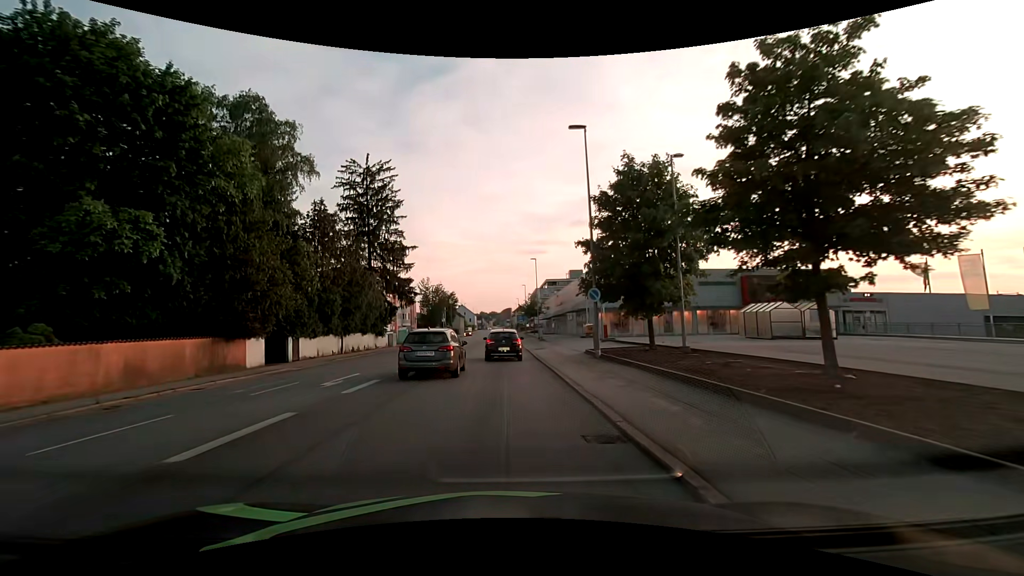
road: tertiary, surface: asphalt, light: Day
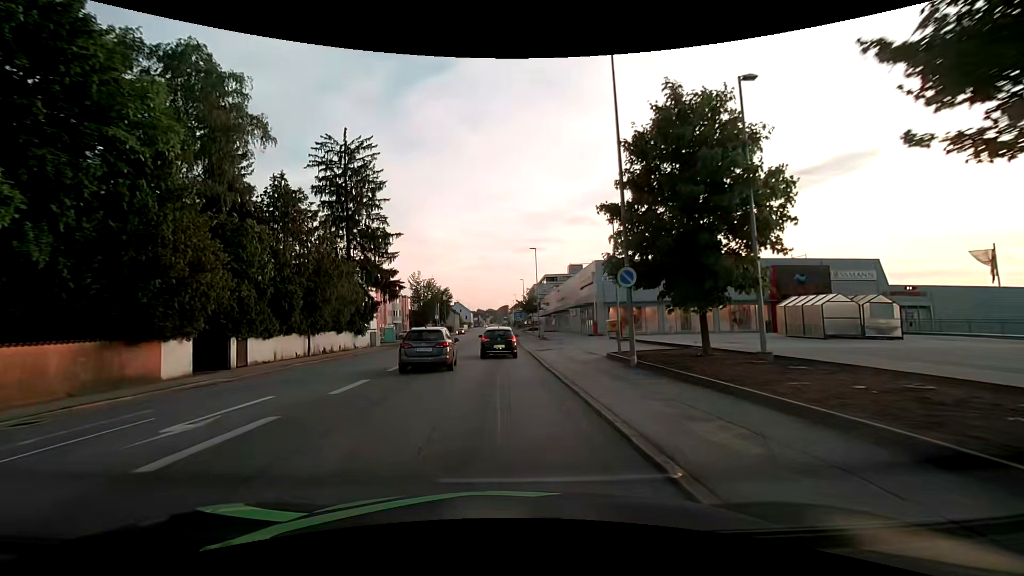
(0.0, +6.4) m; +1°
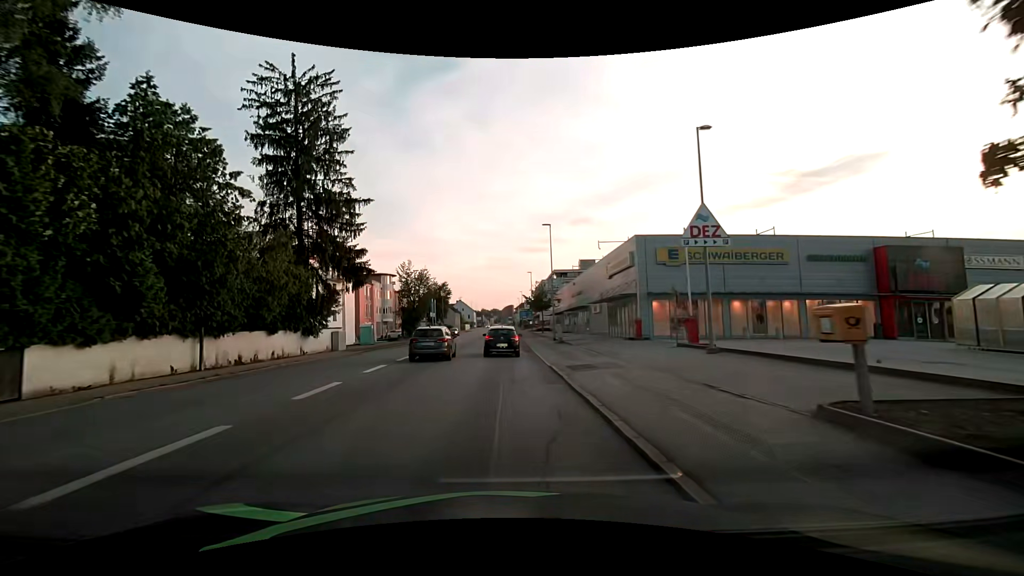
(-0.2, +13.3) m; -1°
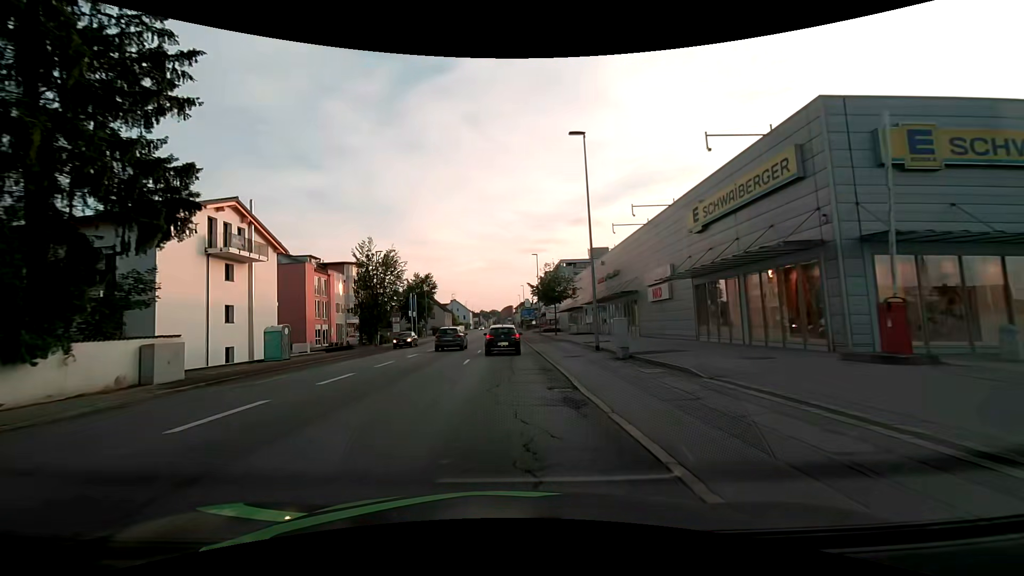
(0.0, +20.9) m; 0°
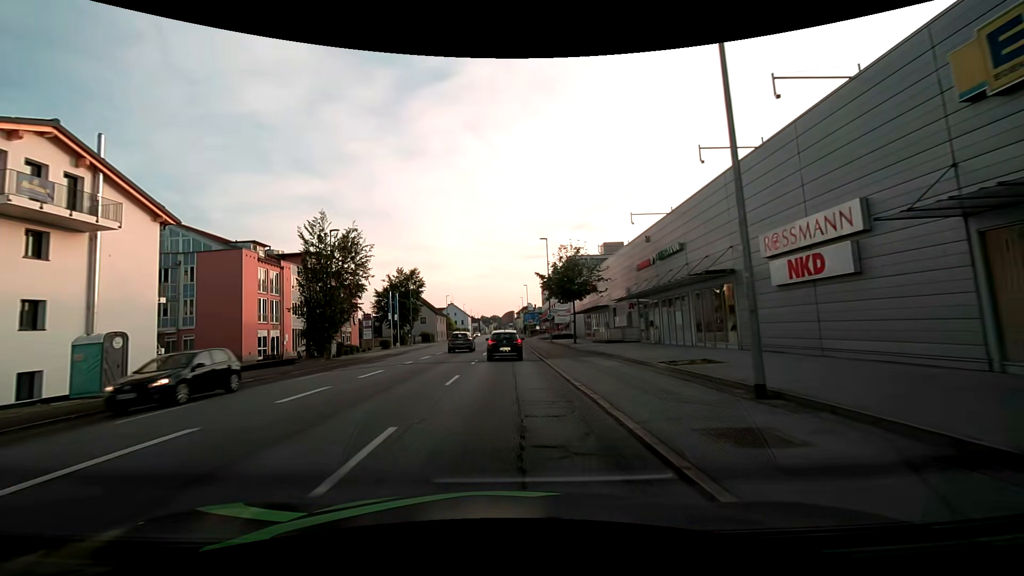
(-0.1, +14.5) m; 0°
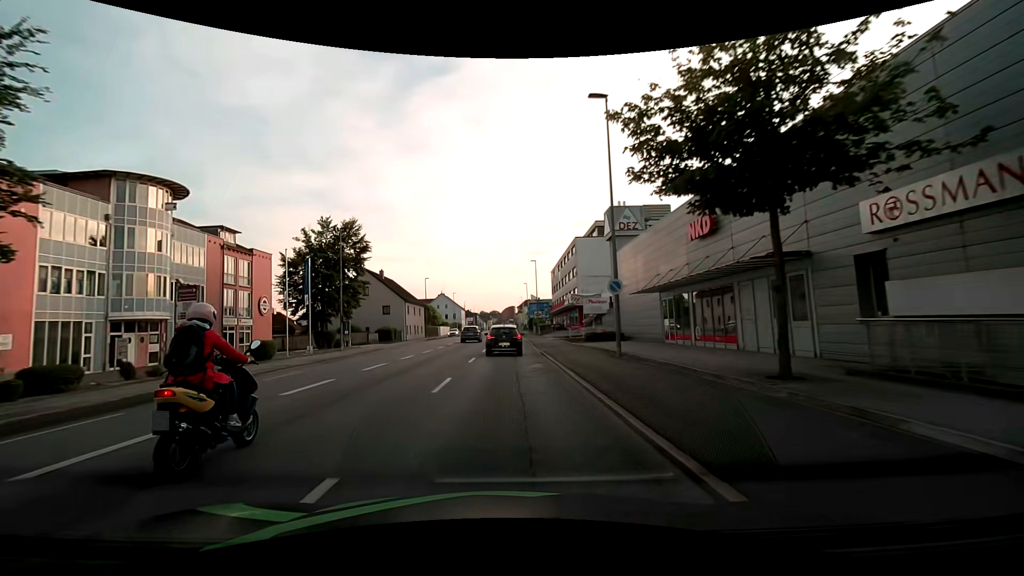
(0.0, +30.0) m; 0°
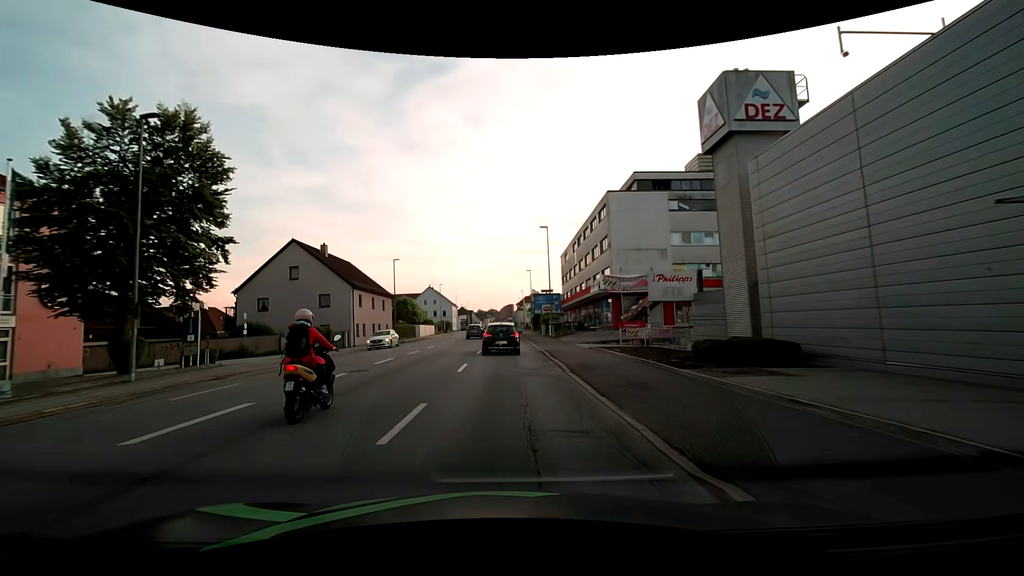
(0.0, +22.6) m; 0°
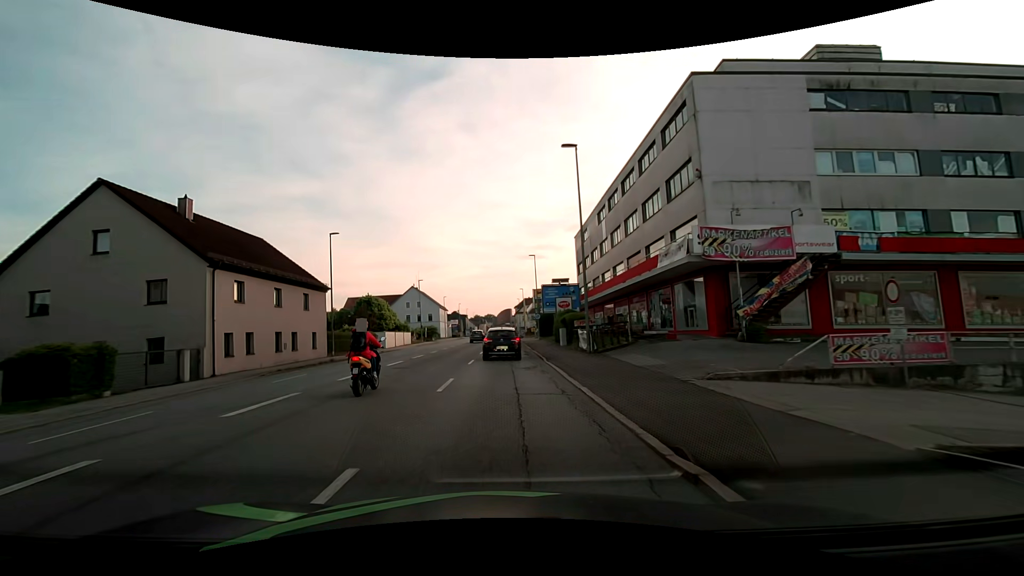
(+0.2, +21.6) m; +1°
(0, +10) (0, +20) (0, +30) (0, +40) (-1, +50) (-1, +60) (-1, +70) (-1, +80) (-1, +90) (-1, +100) m
